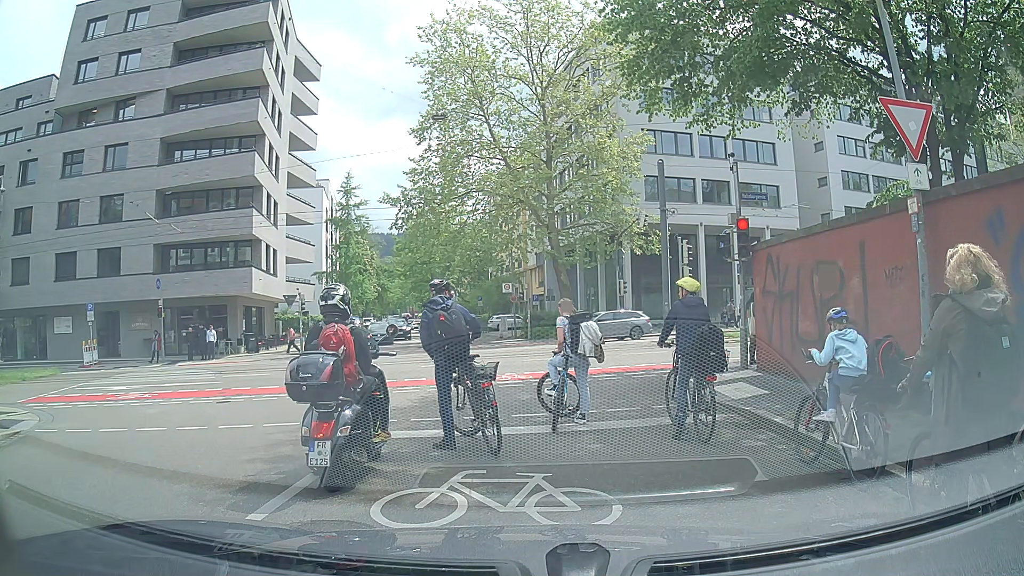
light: Day
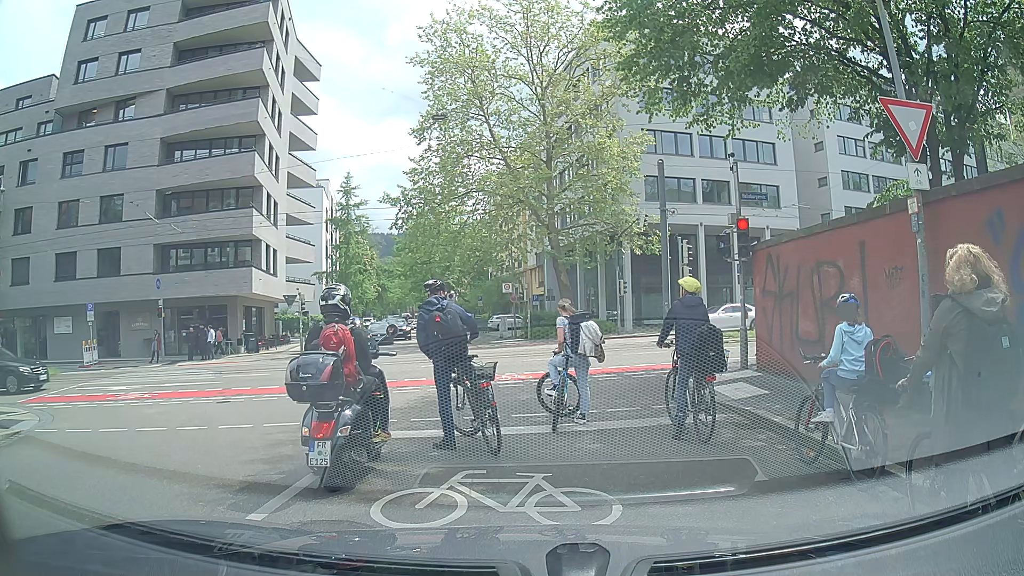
(0.0, 0.0) m; 0°
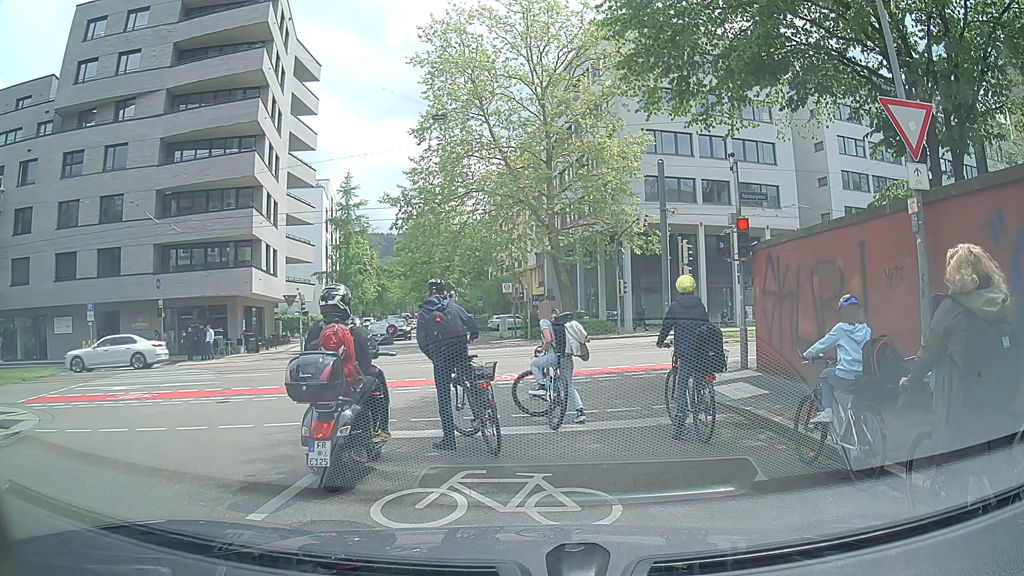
(0.0, 0.0) m; 0°
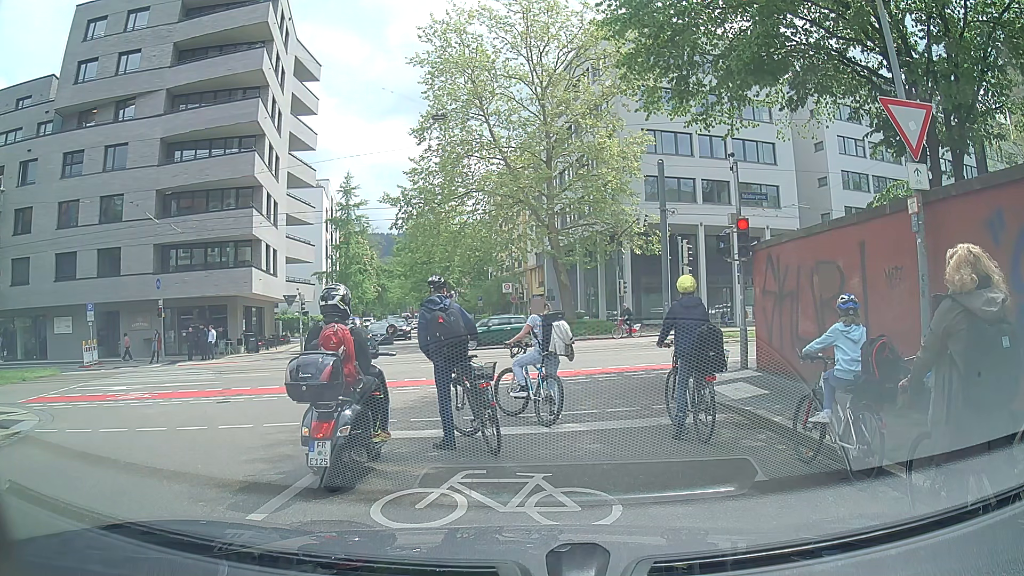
(0.0, 0.0) m; 0°
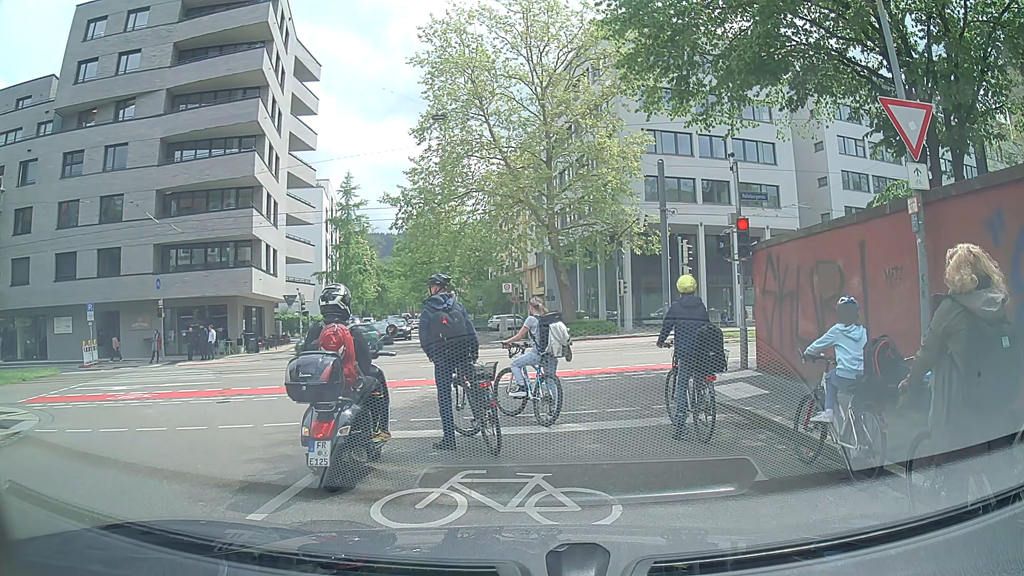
(0.0, 0.0) m; 0°
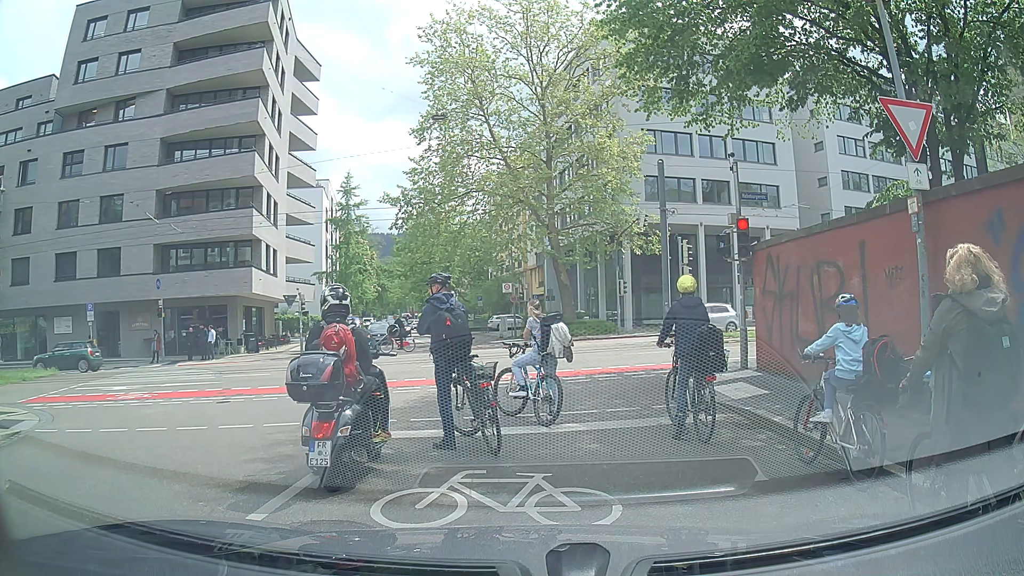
(0.0, 0.0) m; 0°
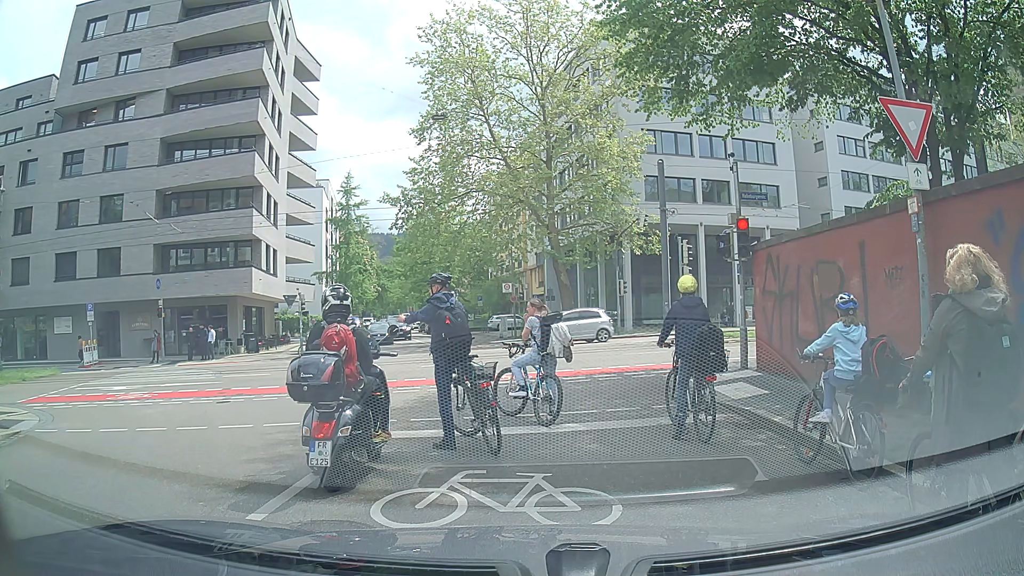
(0.0, 0.0) m; 0°
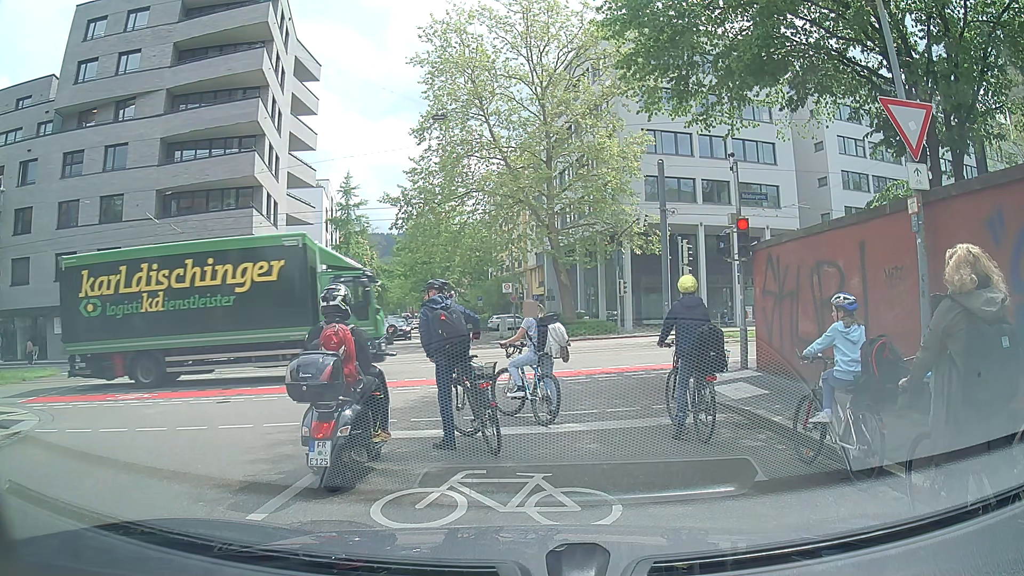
(0.0, 0.0) m; 0°
